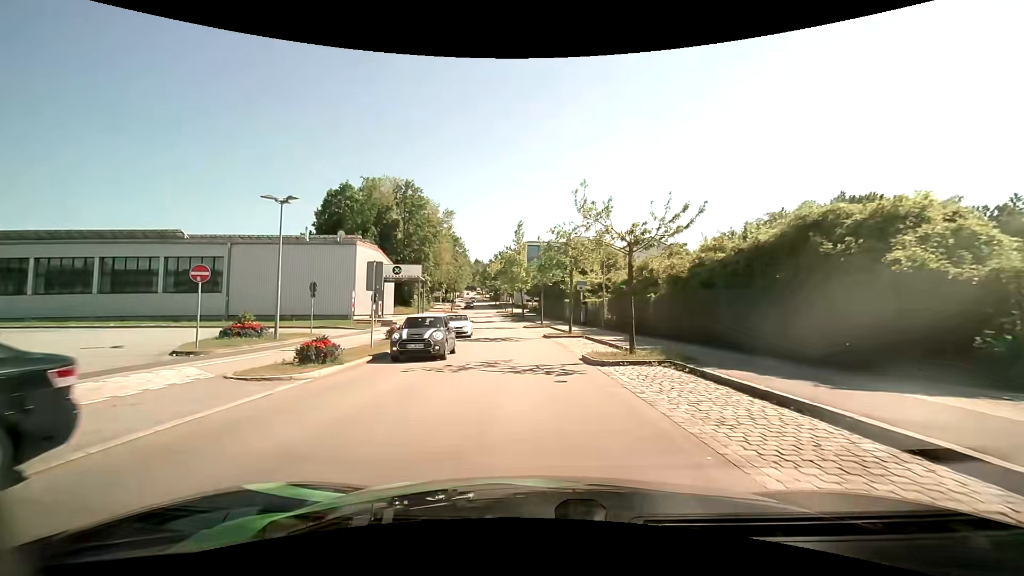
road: residential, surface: asphalt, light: Day
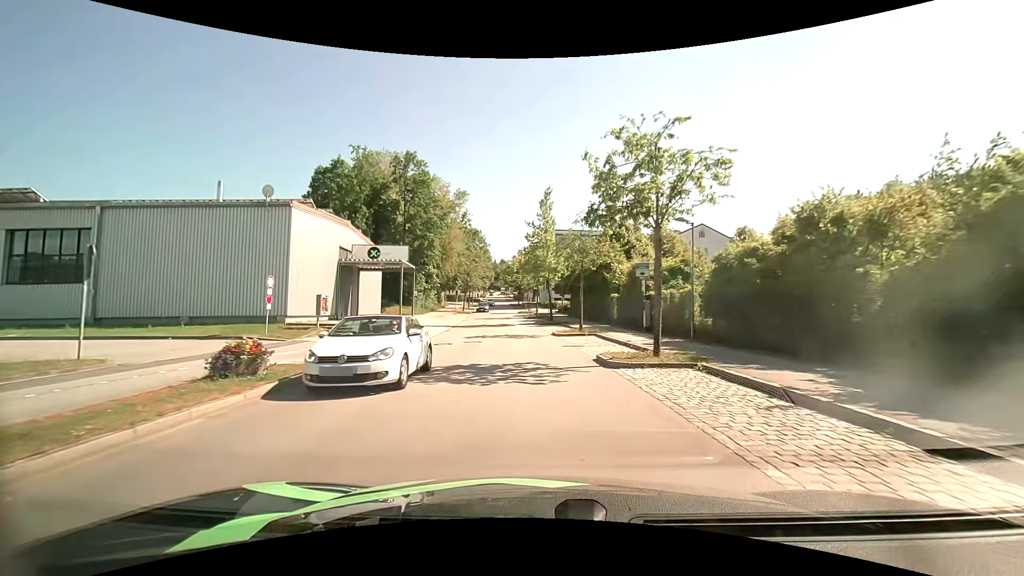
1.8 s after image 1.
(-0.4, +15.6) m; -3°
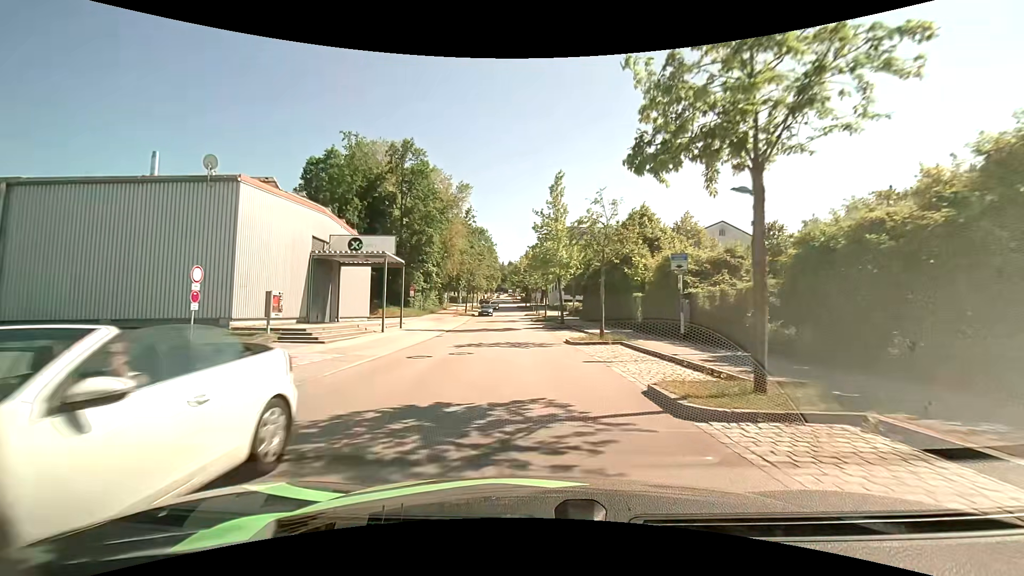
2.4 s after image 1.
(0.0, +5.6) m; -1°
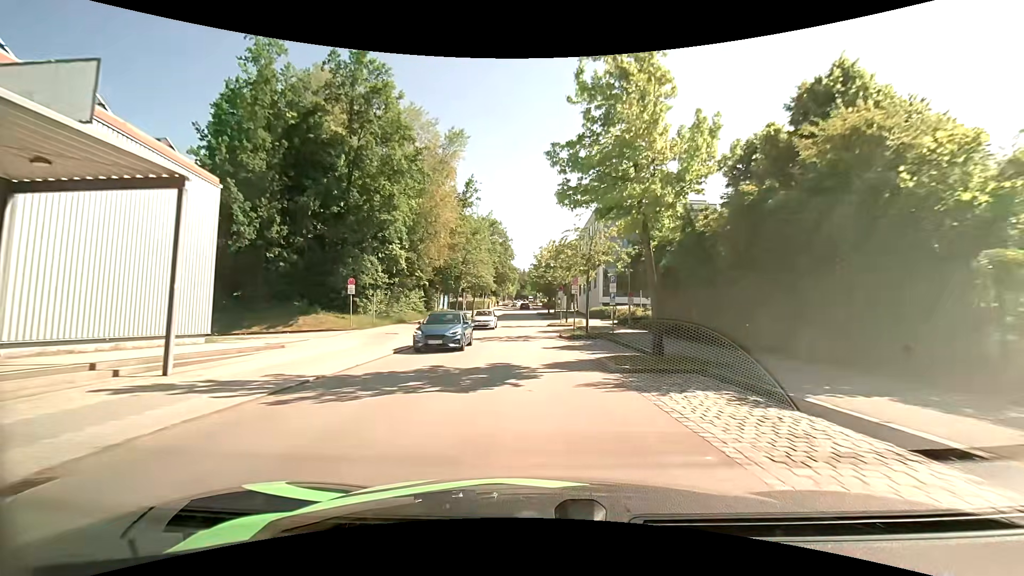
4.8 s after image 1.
(-0.6, +23.3) m; -2°
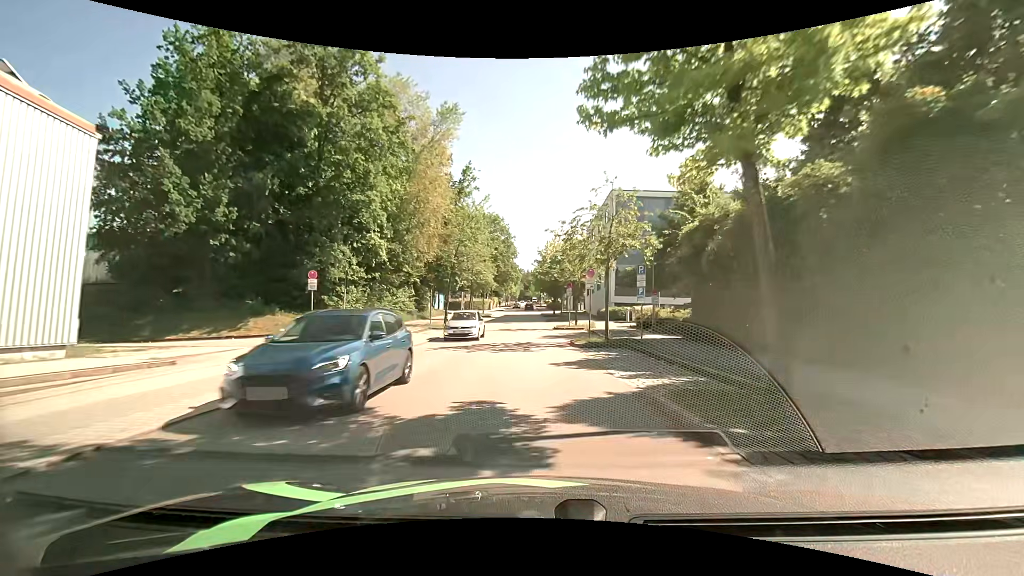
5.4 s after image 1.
(0.0, +6.0) m; -1°
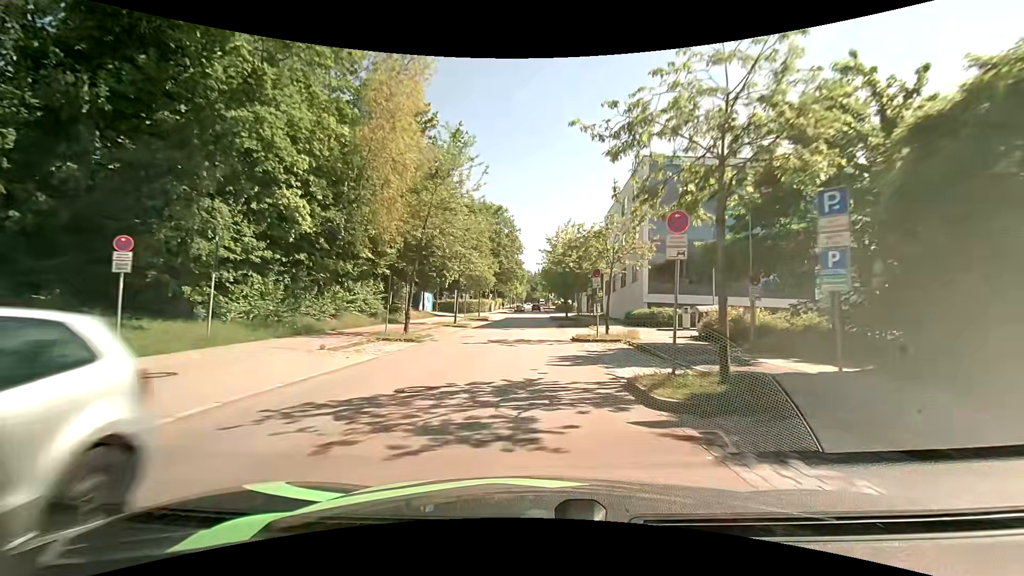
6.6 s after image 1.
(-0.1, +12.2) m; -1°
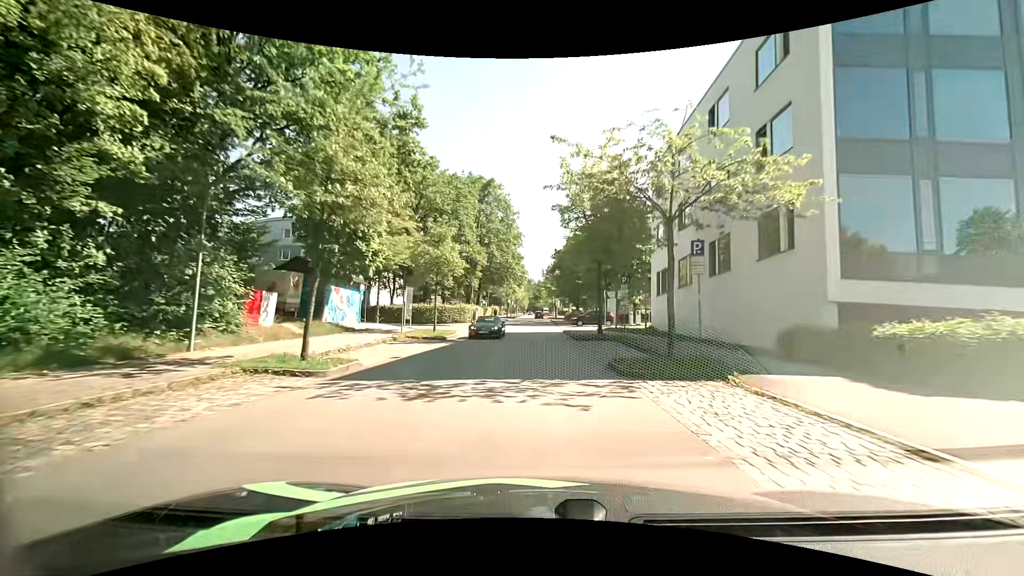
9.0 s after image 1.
(-0.1, +24.4) m; 0°
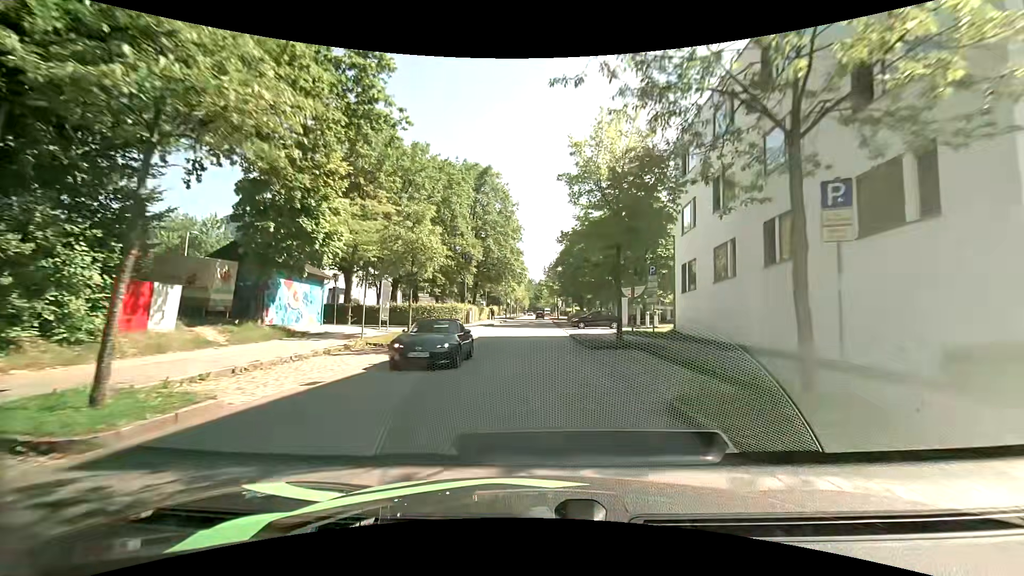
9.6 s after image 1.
(0.0, +5.9) m; 0°
(0, +10) (0, +20) (0, +30) (0, +40) (0, +50) (0, +60) (0, +70) (0, +80) (0, +90) (0, +100) m
